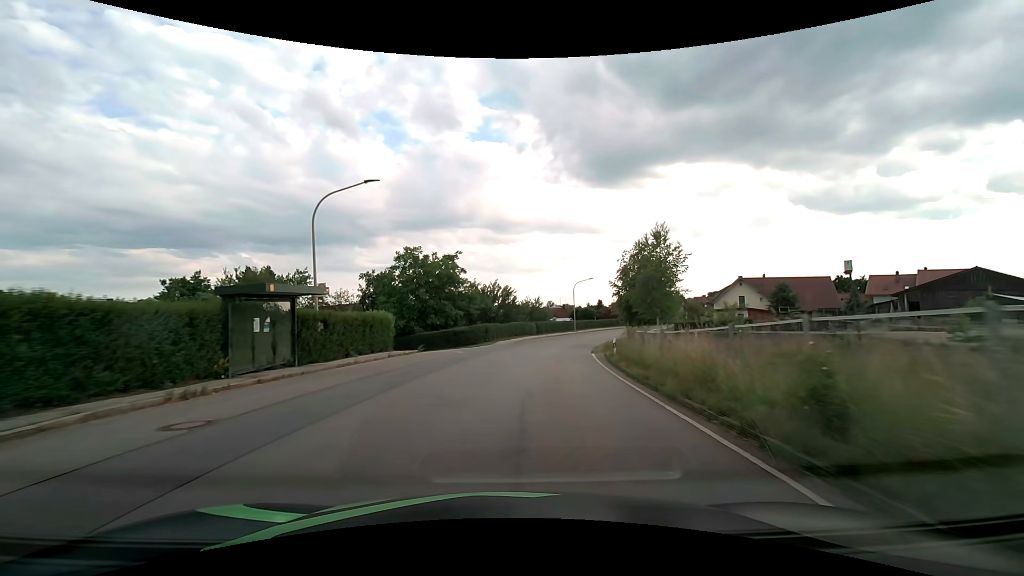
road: tertiary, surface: asphalt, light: Day
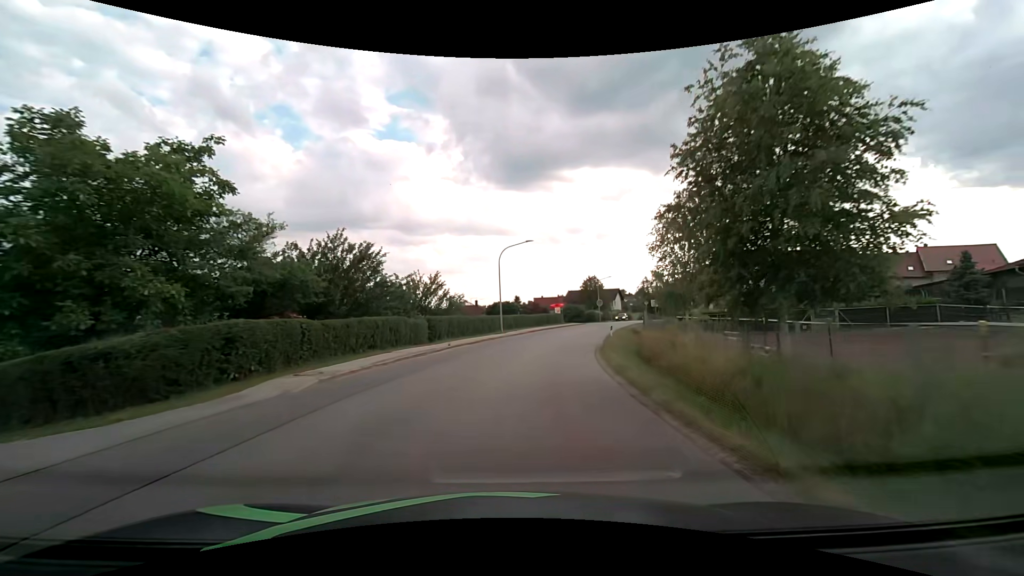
(+2.5, +29.6) m; +10°
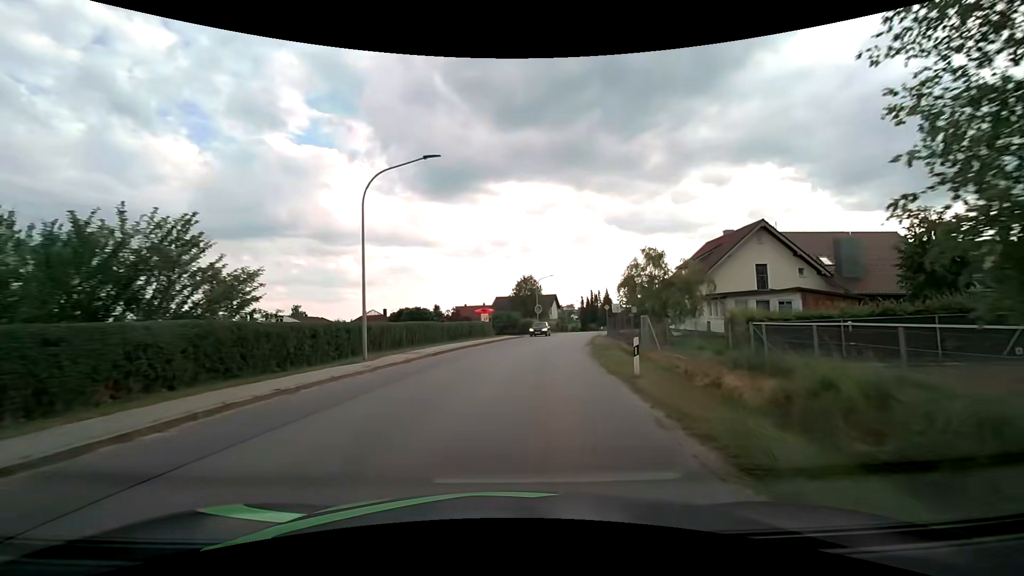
(+1.7, +21.2) m; +9°
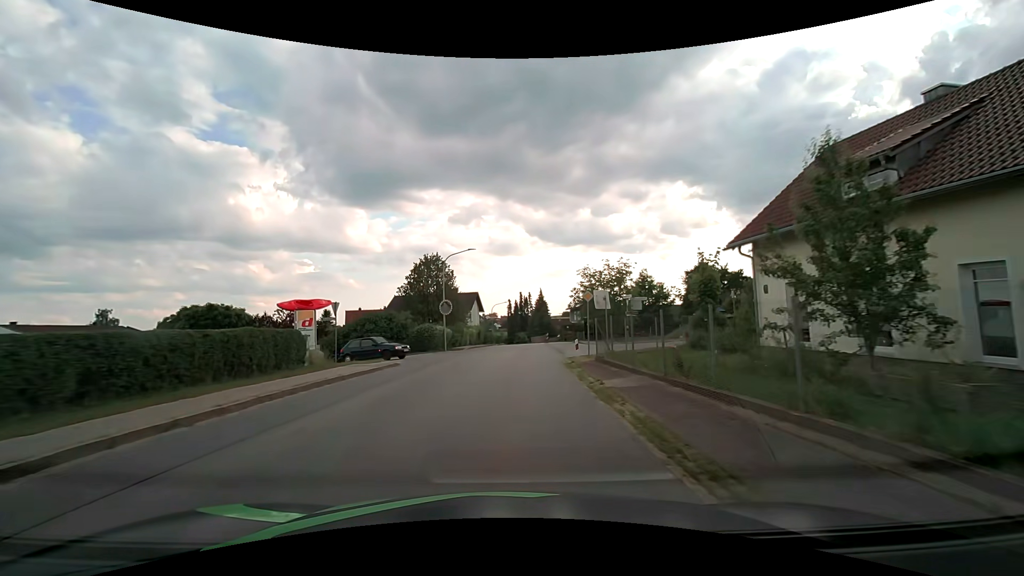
(+2.8, +29.0) m; +9°
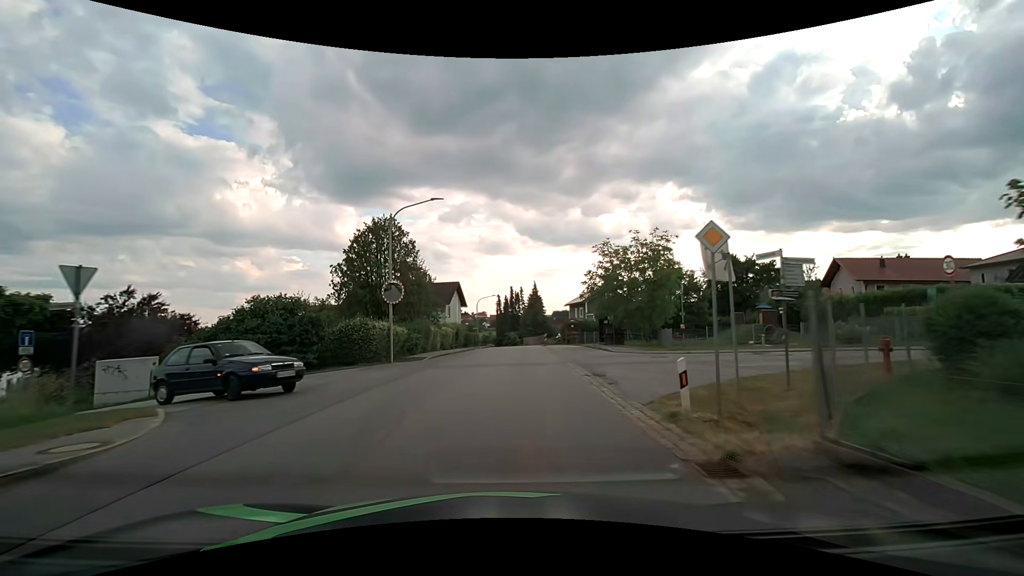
(+0.2, +15.1) m; +1°
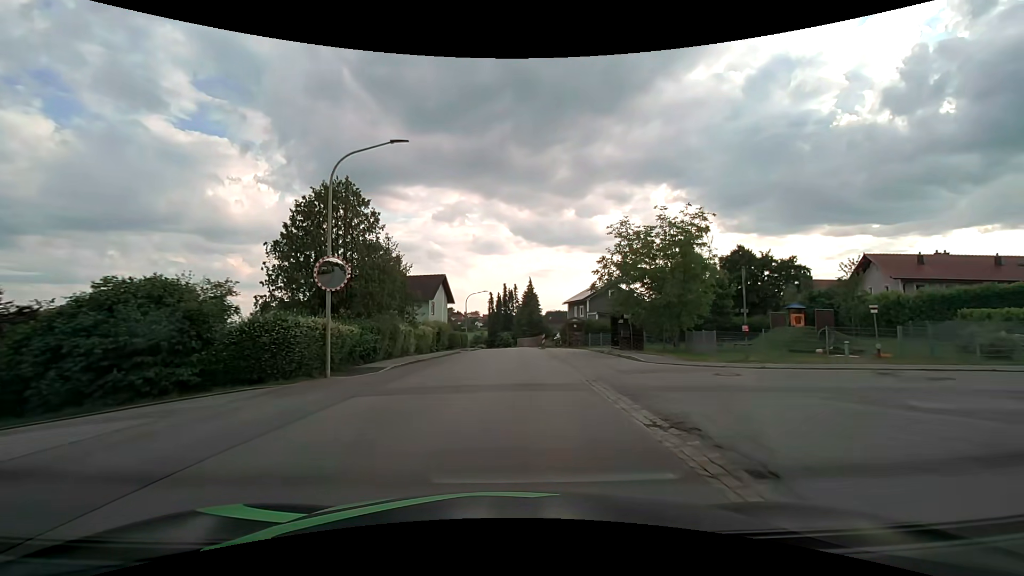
(+0.1, +7.6) m; +1°
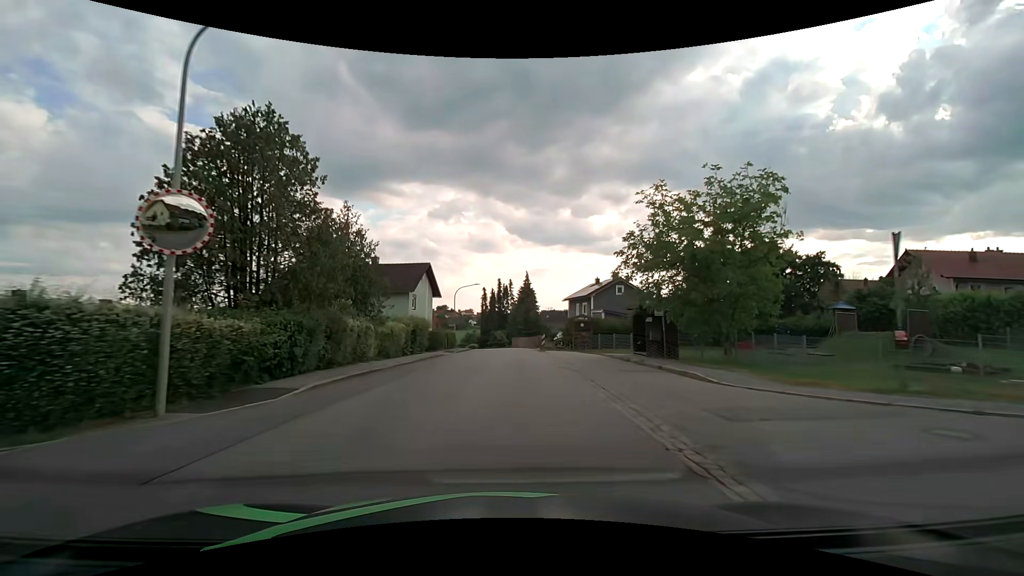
(0.0, +7.5) m; +1°
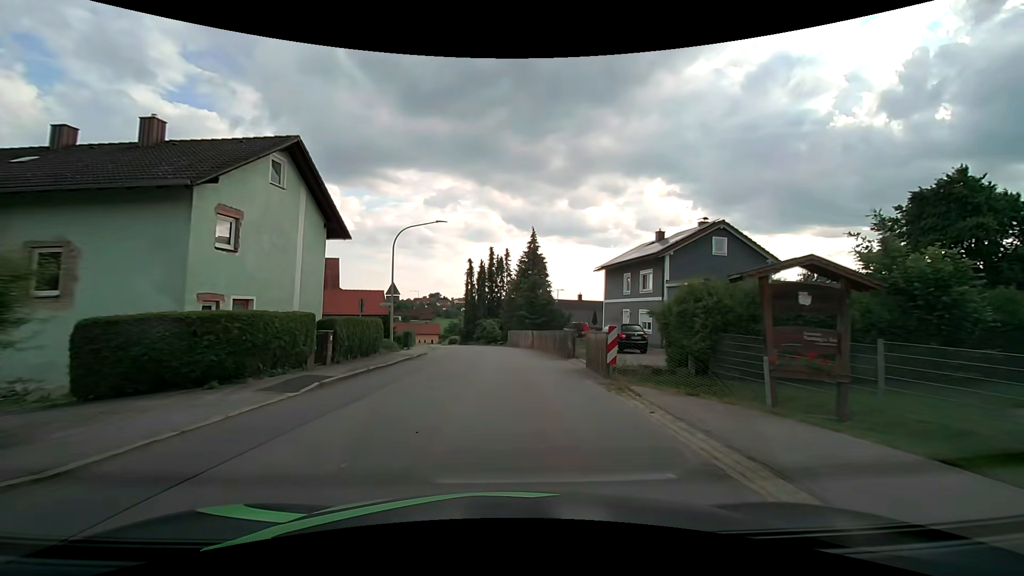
(+0.1, +28.9) m; +1°
(0, +10) (0, +20) (0, +30) (-1, +40) (-3, +50) (-5, +59) (-9, +69) (-13, +78) (-18, +86) (-24, +95) m
